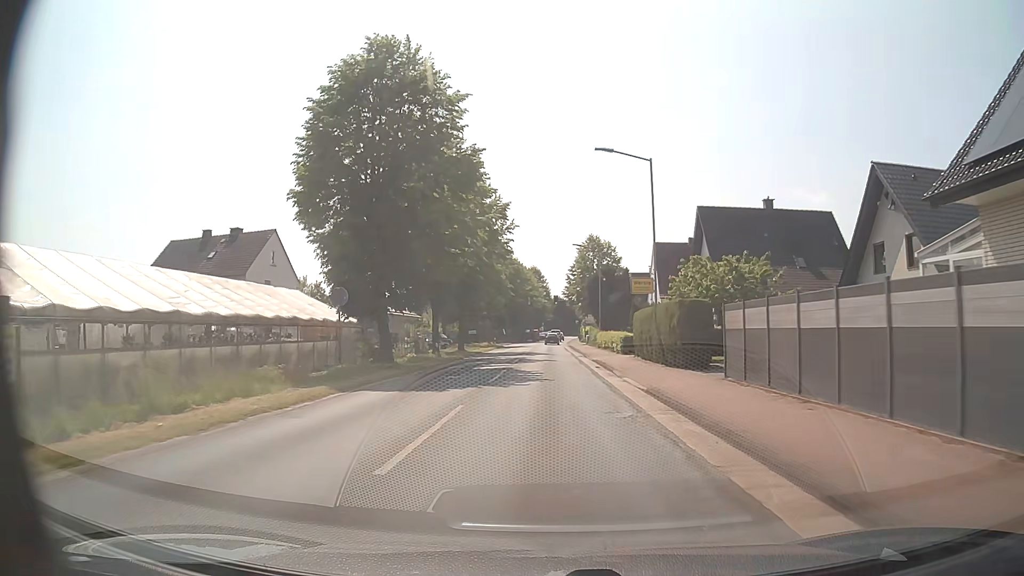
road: secondary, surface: asphalt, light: Day
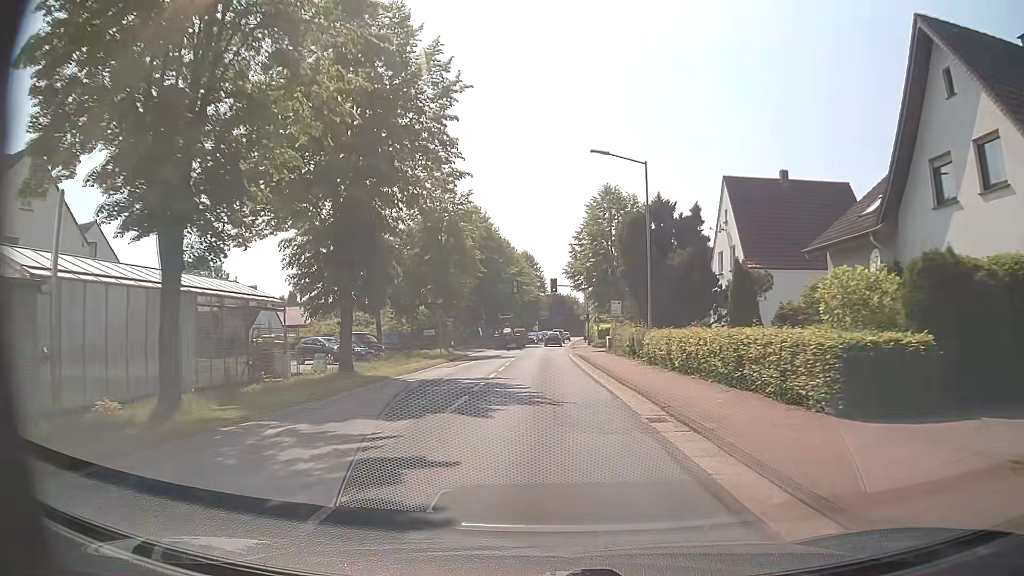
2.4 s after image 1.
(+0.3, +30.6) m; +1°
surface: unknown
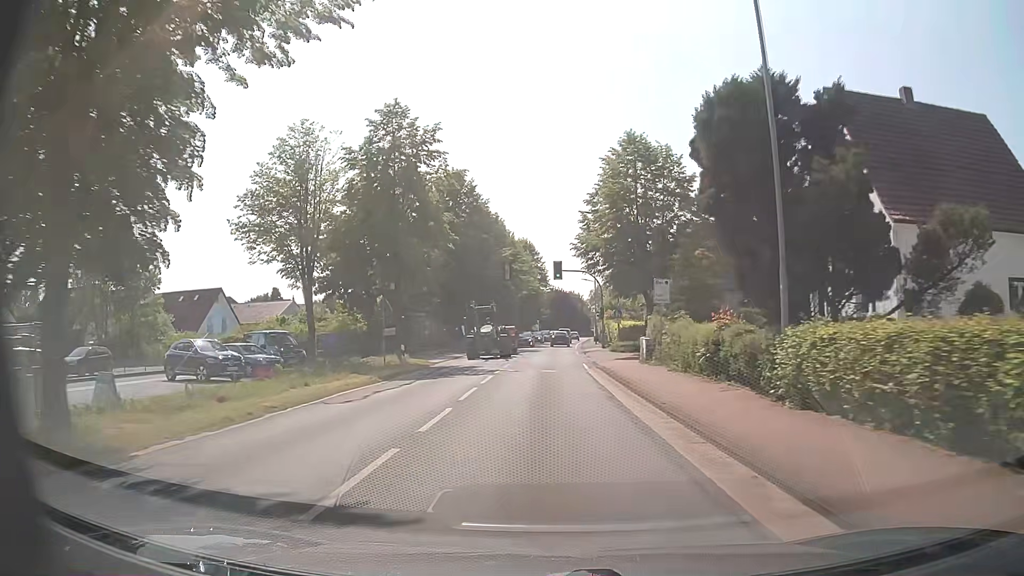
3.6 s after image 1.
(-0.1, +16.0) m; -1°
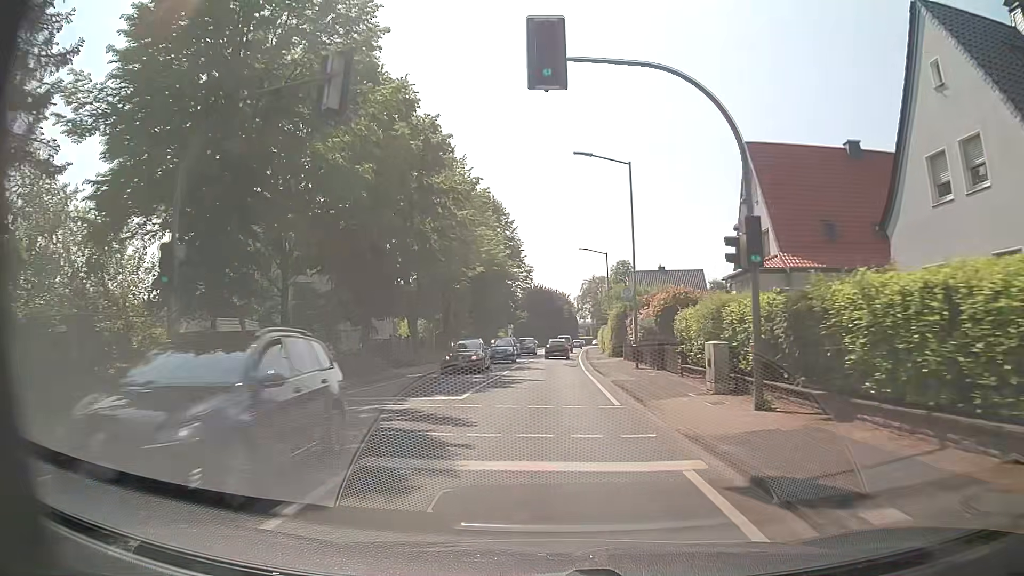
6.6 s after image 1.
(+0.3, +41.3) m; +2°
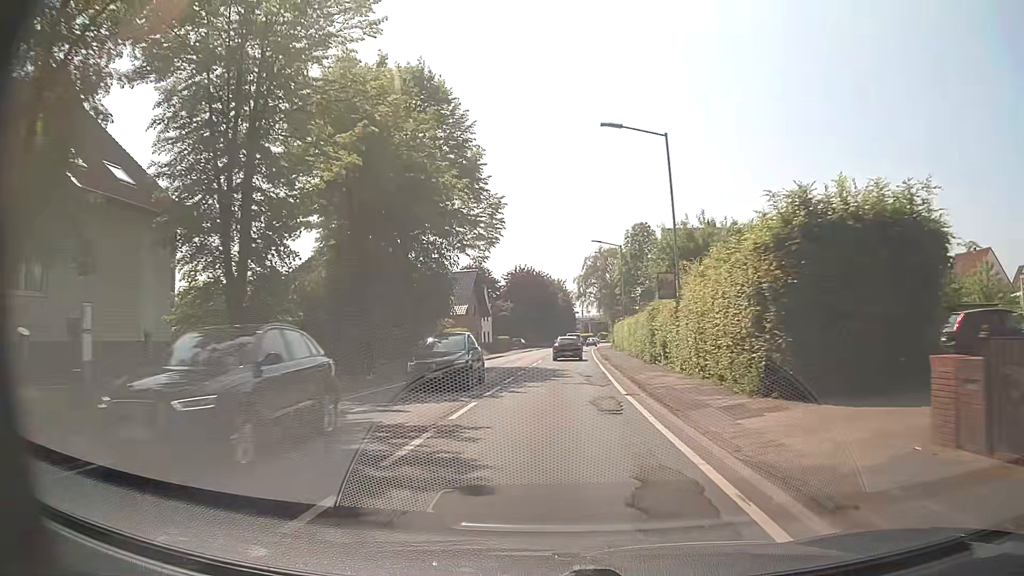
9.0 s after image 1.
(+0.1, +33.3) m; +1°
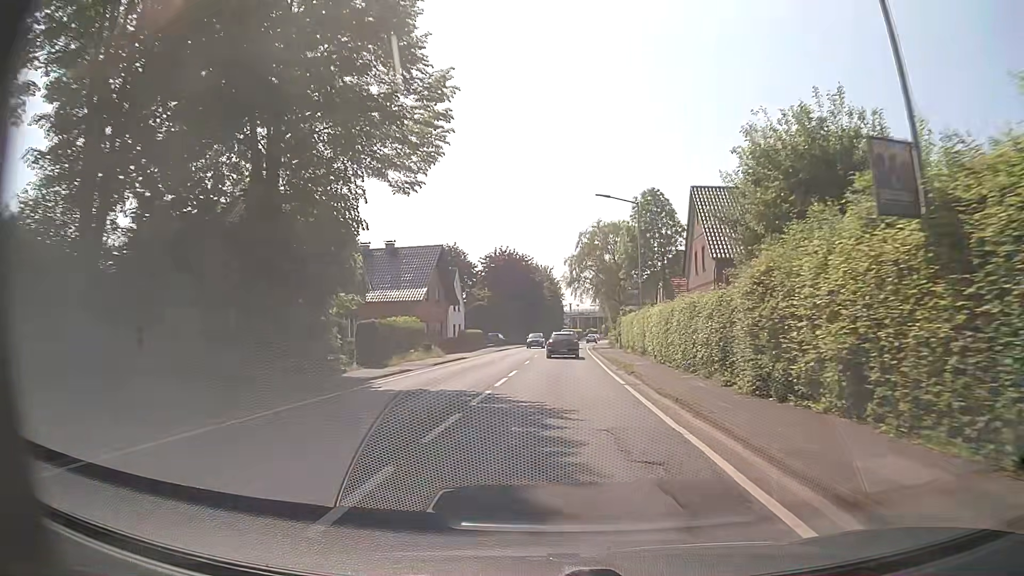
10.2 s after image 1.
(-0.1, +16.9) m; 0°
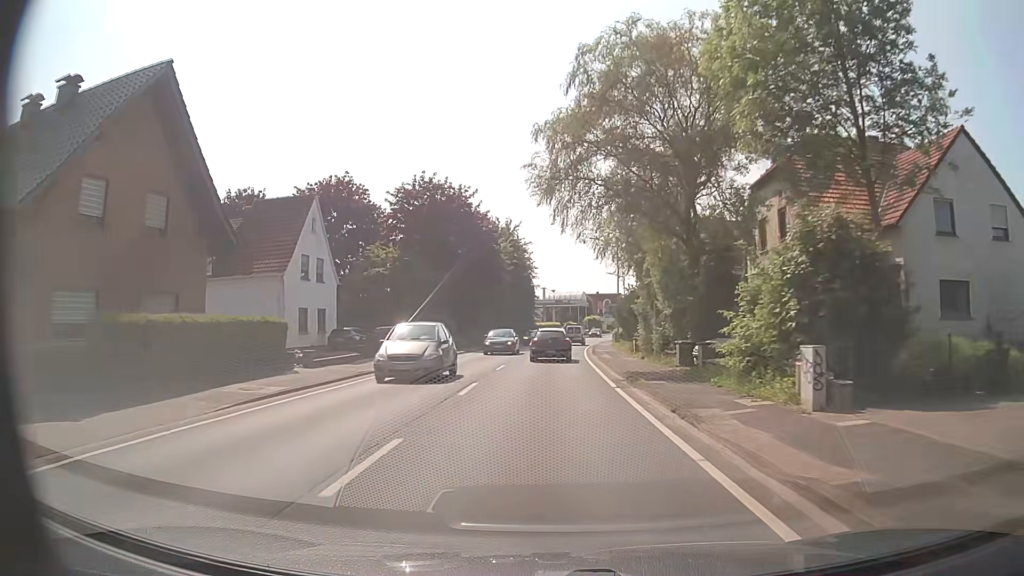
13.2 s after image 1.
(+1.3, +42.3) m; +3°
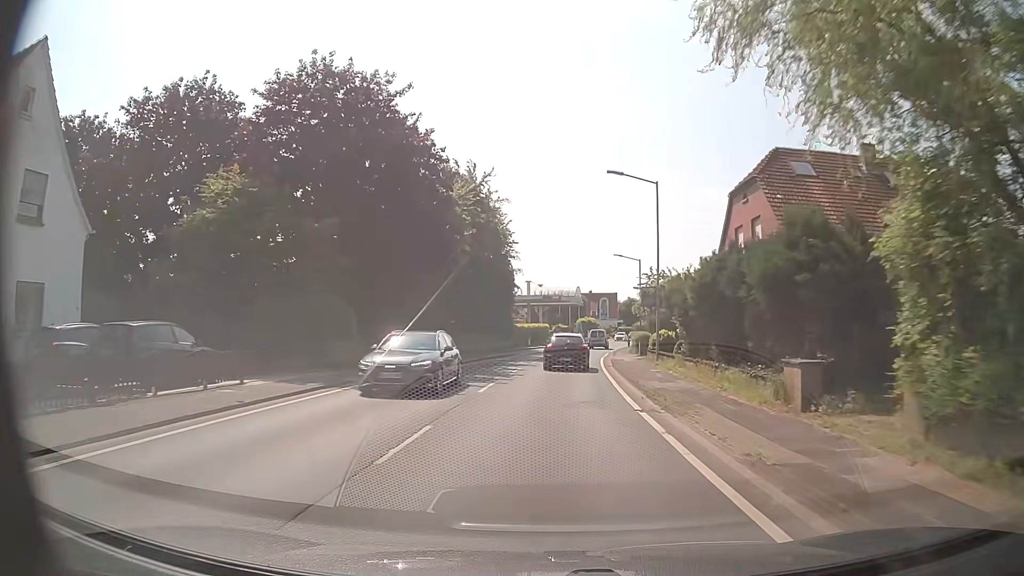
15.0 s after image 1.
(-0.2, +24.9) m; +1°
(0, +10) (0, +20) (+1, +30) (+1, +40) (+2, +50) (+4, +60) (+5, +70) (+7, +80) (+9, +89) (+11, +99) m
